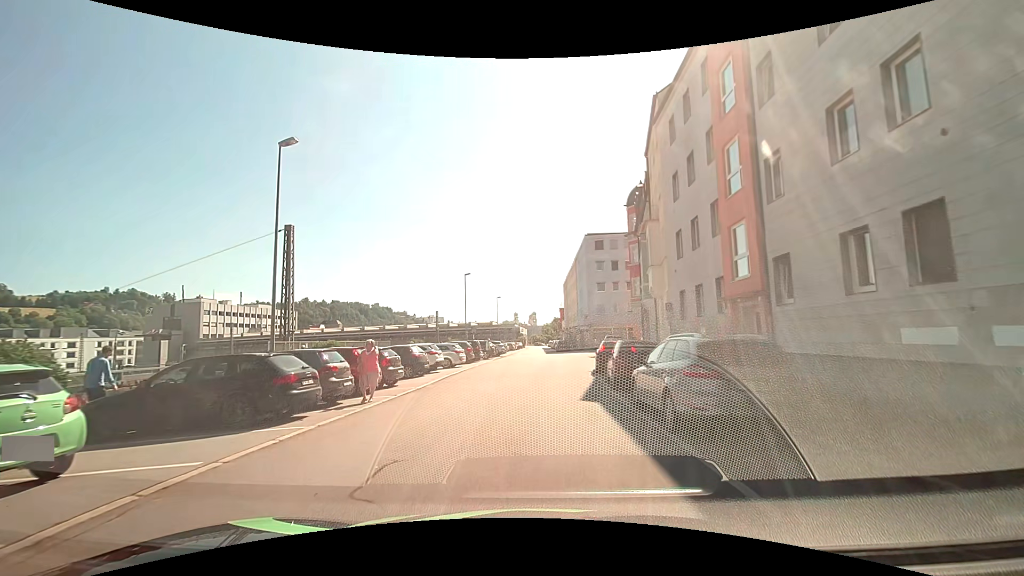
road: residential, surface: asphalt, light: Day
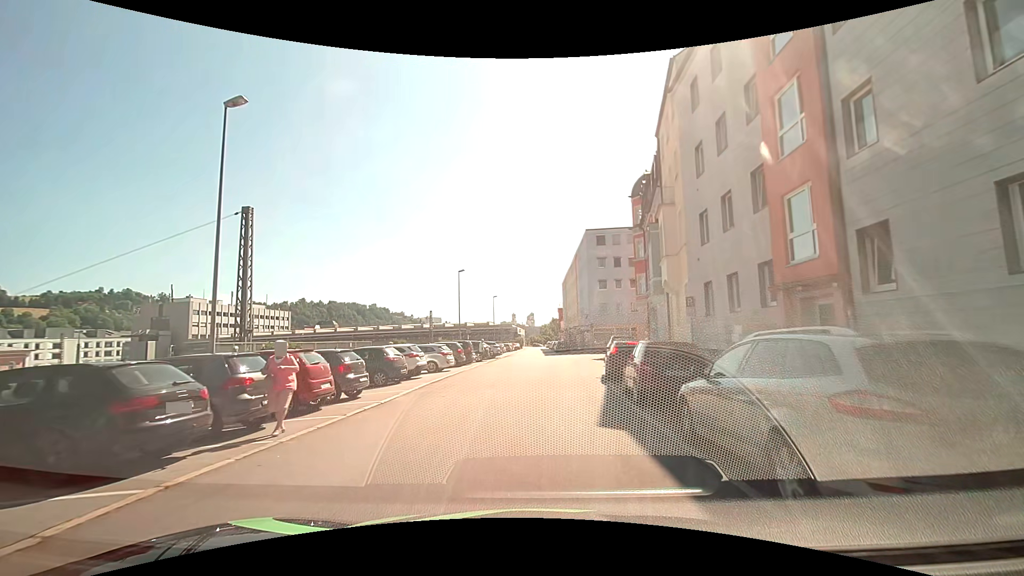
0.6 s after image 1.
(0.0, +3.6) m; +1°
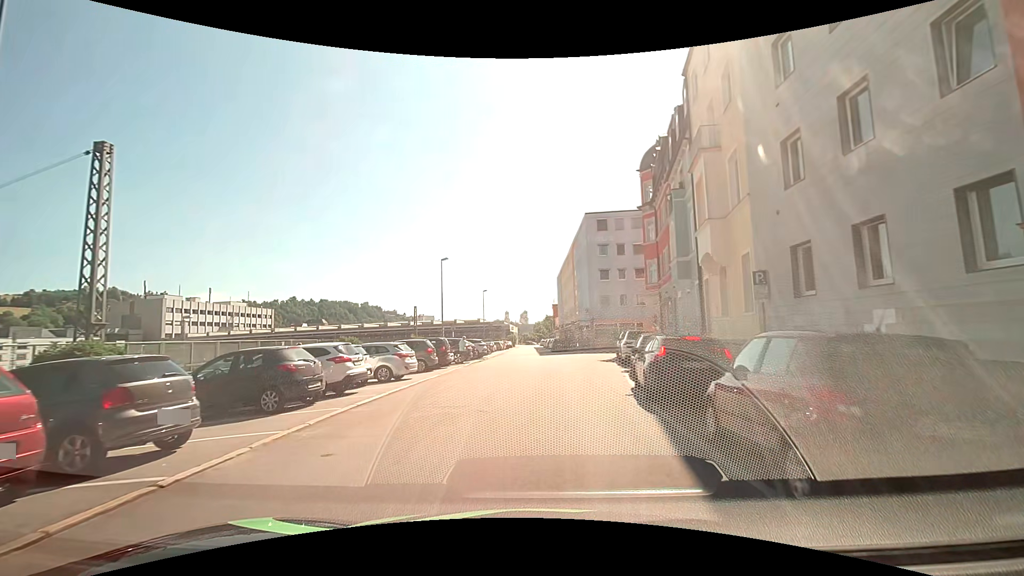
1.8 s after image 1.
(+0.1, +7.1) m; +1°
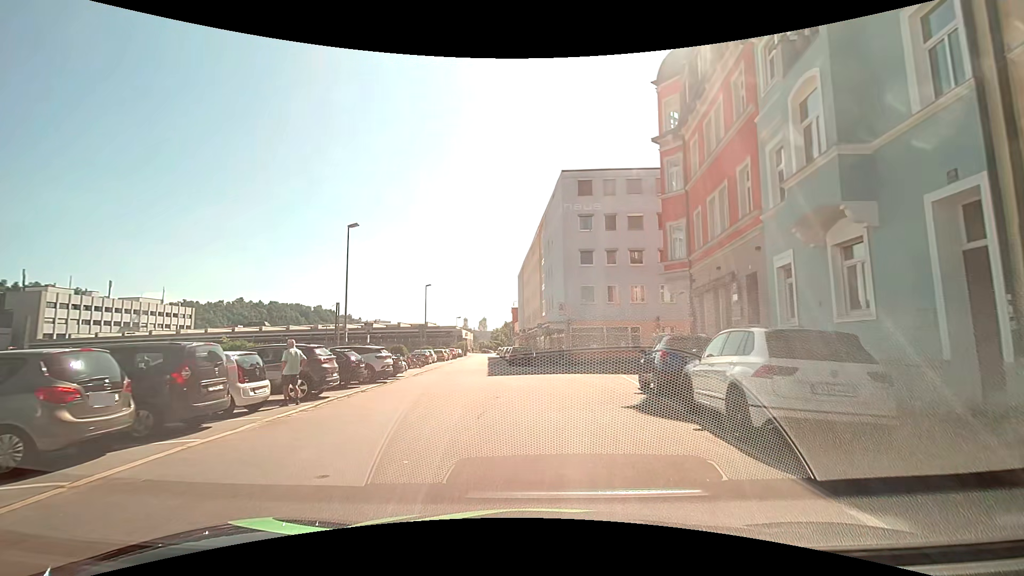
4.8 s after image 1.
(+0.4, +17.0) m; +4°
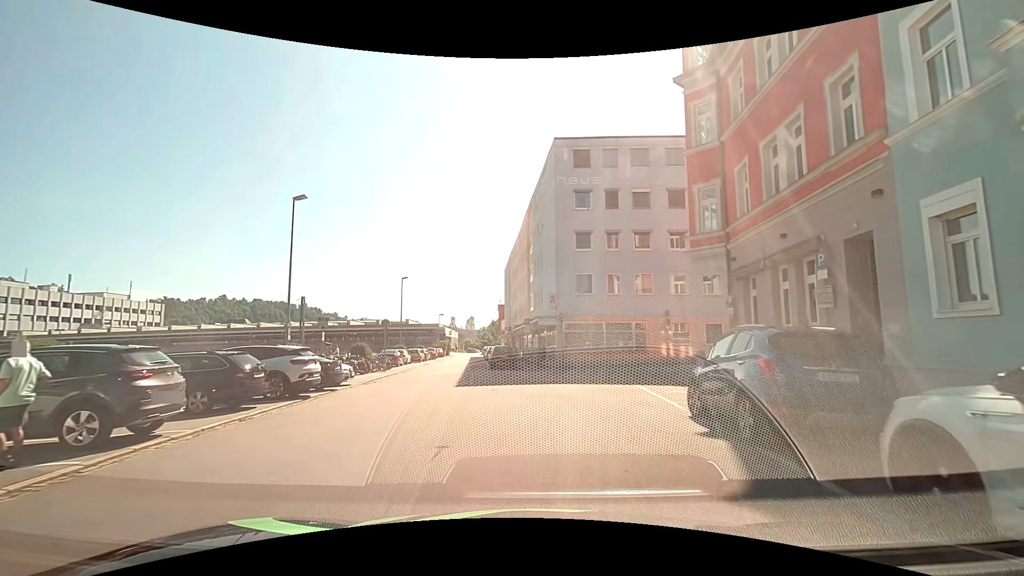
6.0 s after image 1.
(0.0, +6.3) m; 0°
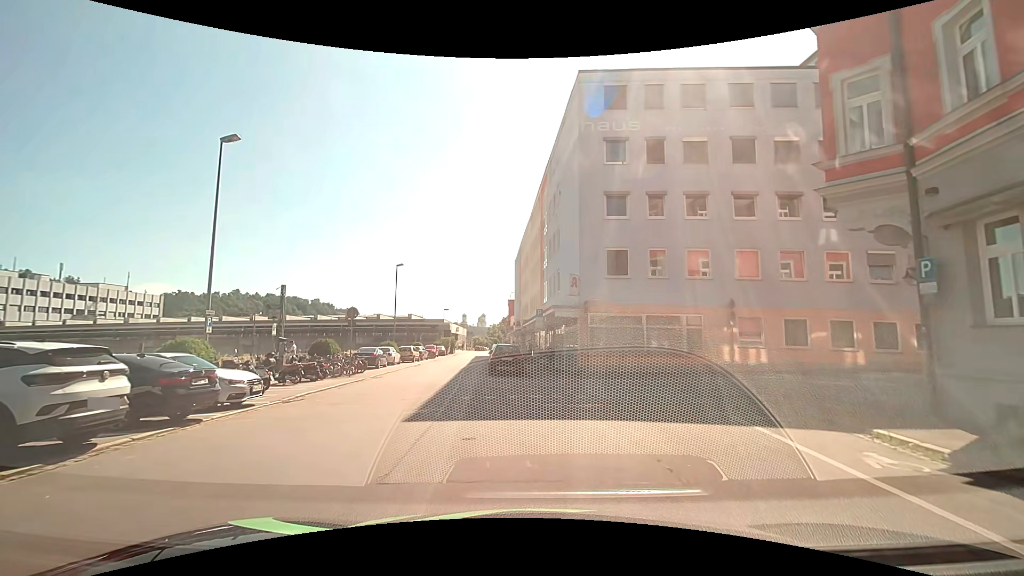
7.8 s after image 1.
(+0.1, +8.1) m; 0°
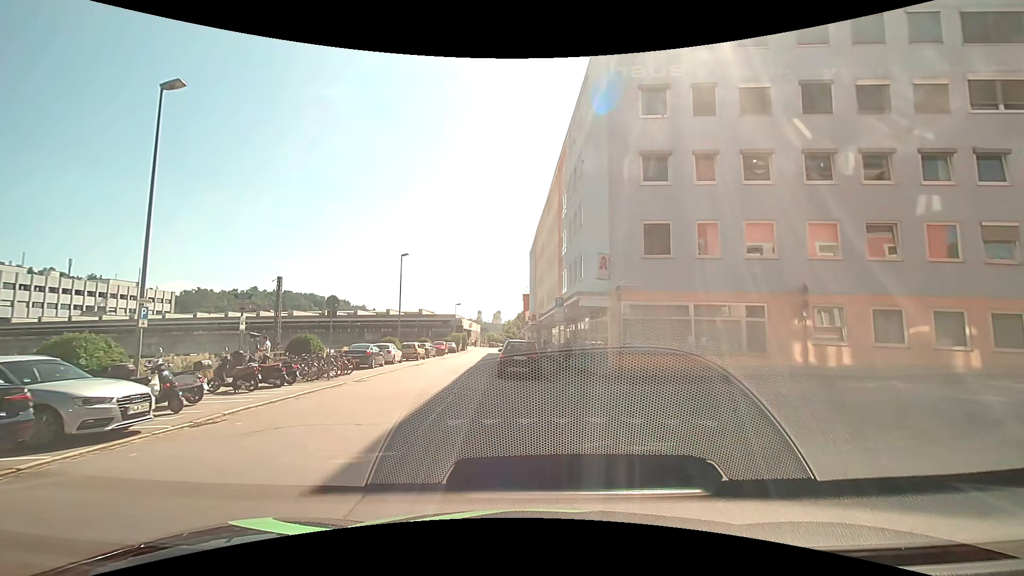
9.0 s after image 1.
(-0.1, +4.5) m; -2°
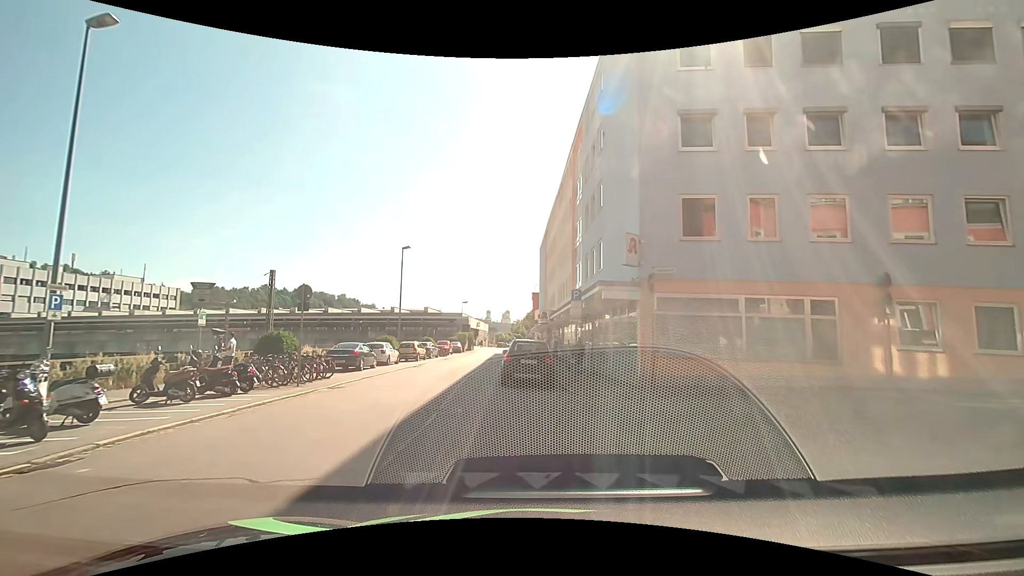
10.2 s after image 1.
(0.0, +3.5) m; 0°
